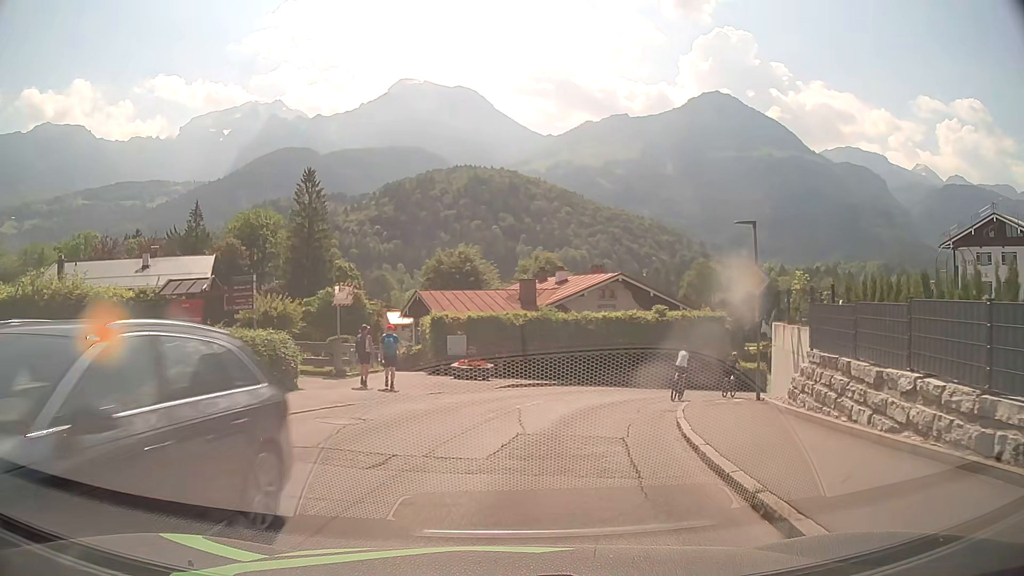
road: tertiary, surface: asphalt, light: Day
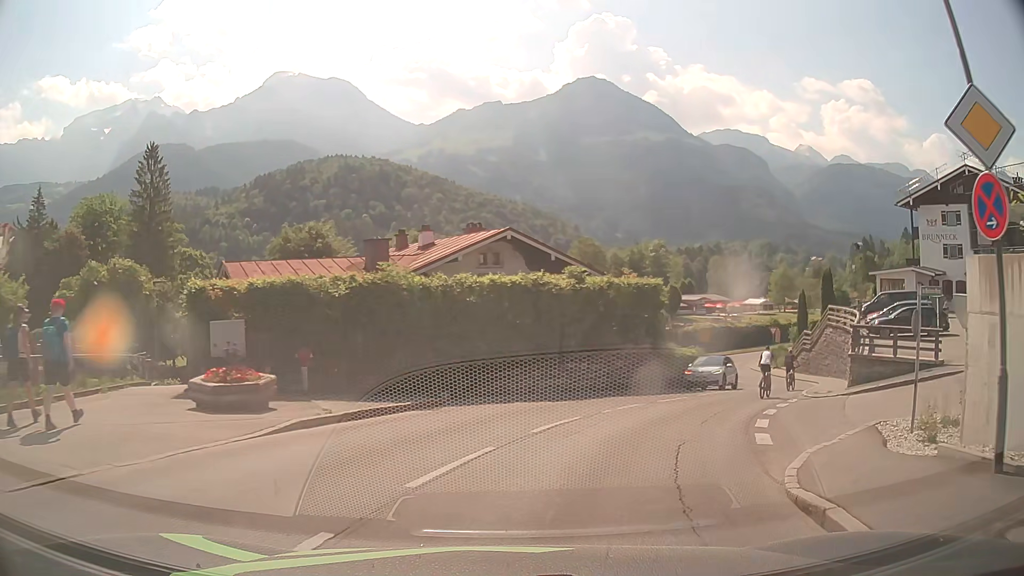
(+1.1, +12.7) m; +11°
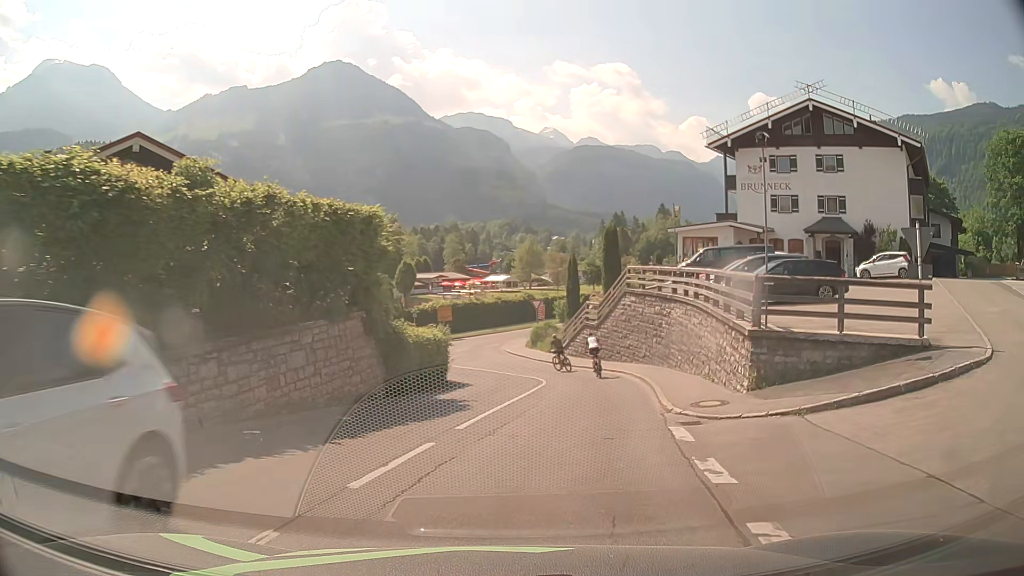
(+2.7, +12.6) m; +23°
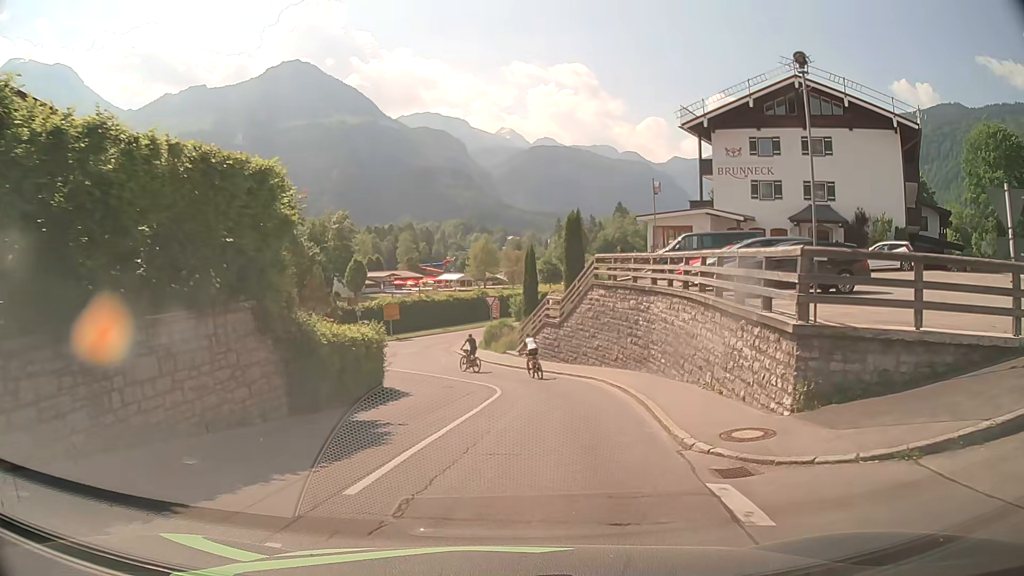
(+0.1, +4.5) m; +3°
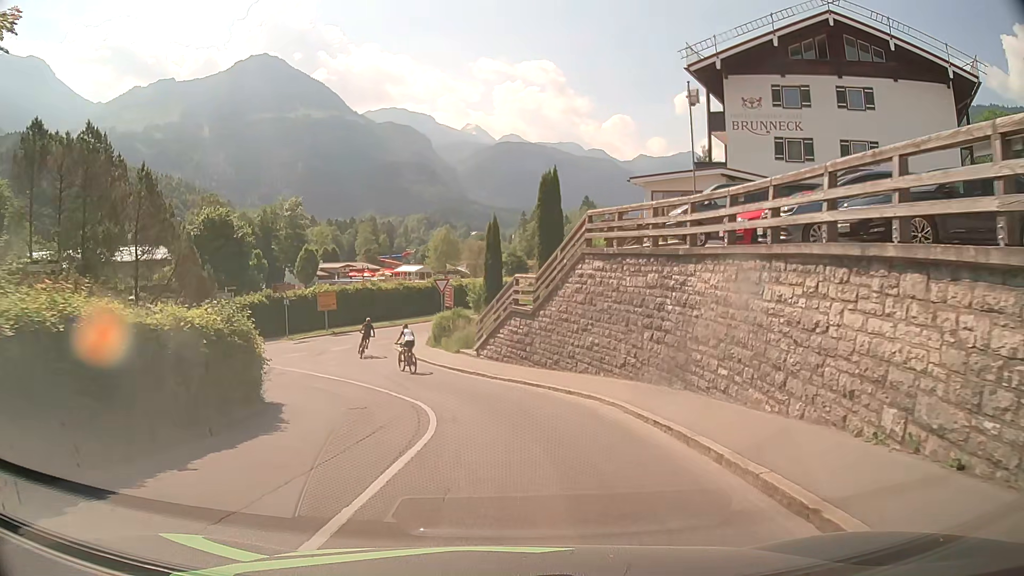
(+0.3, +9.2) m; +3°
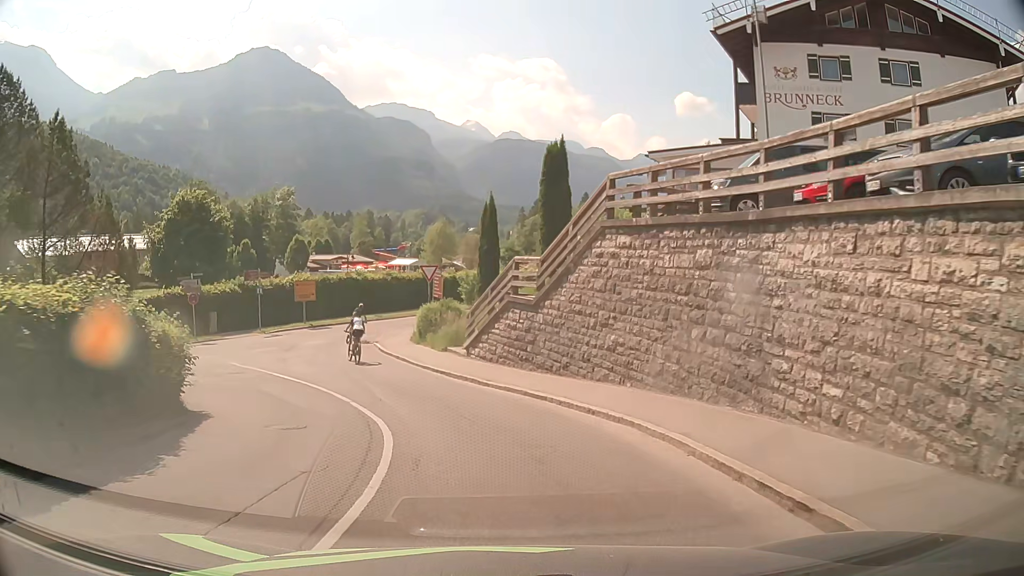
(0.0, +4.4) m; 0°
